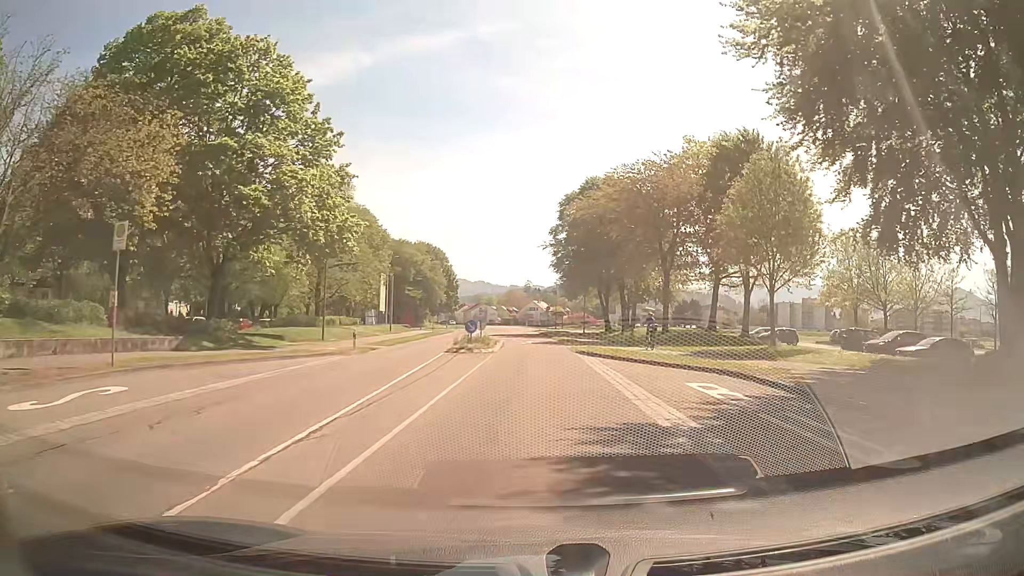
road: secondary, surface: asphalt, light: Day
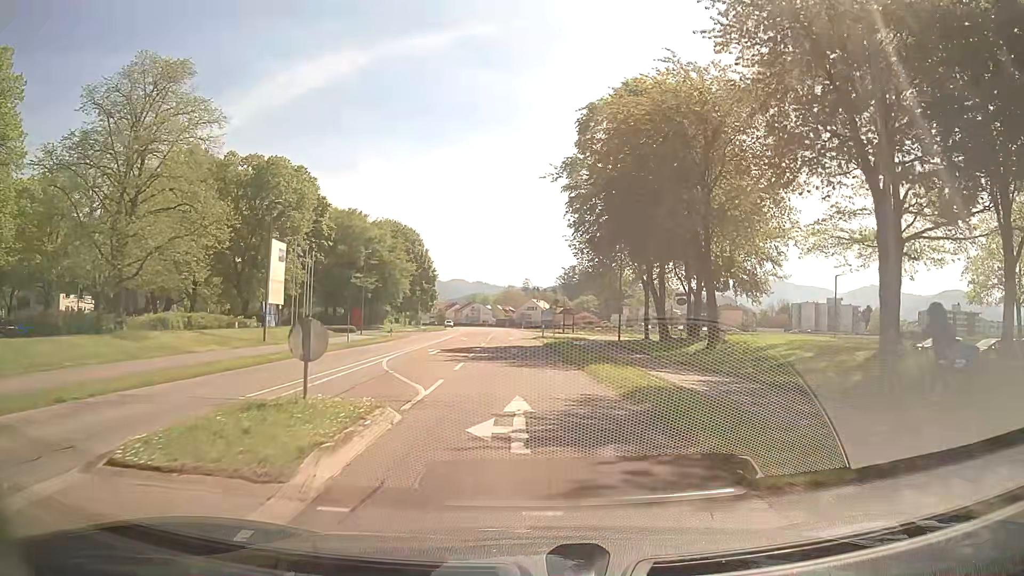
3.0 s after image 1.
(+0.1, +31.6) m; 0°
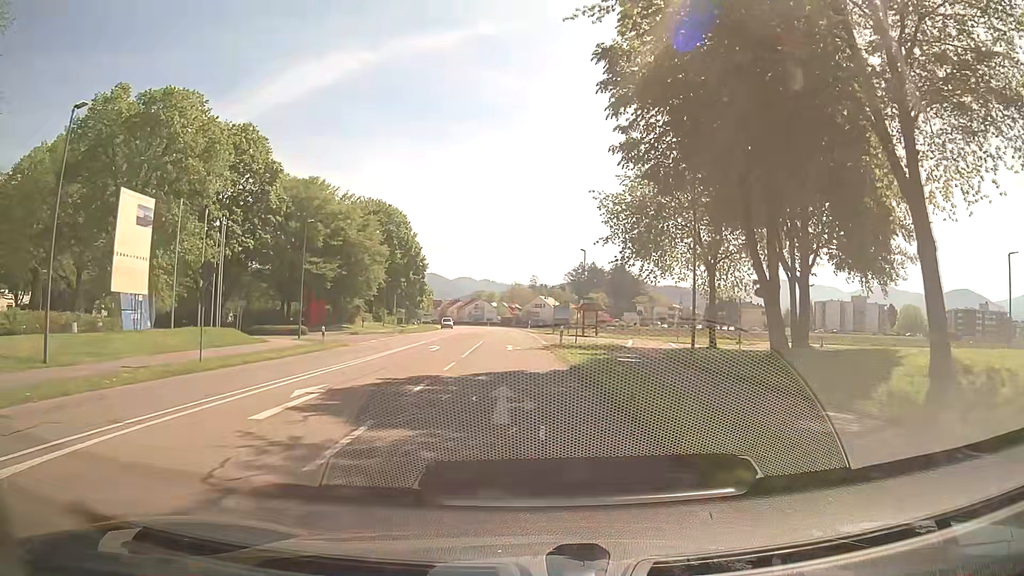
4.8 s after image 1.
(0.0, +18.3) m; -1°
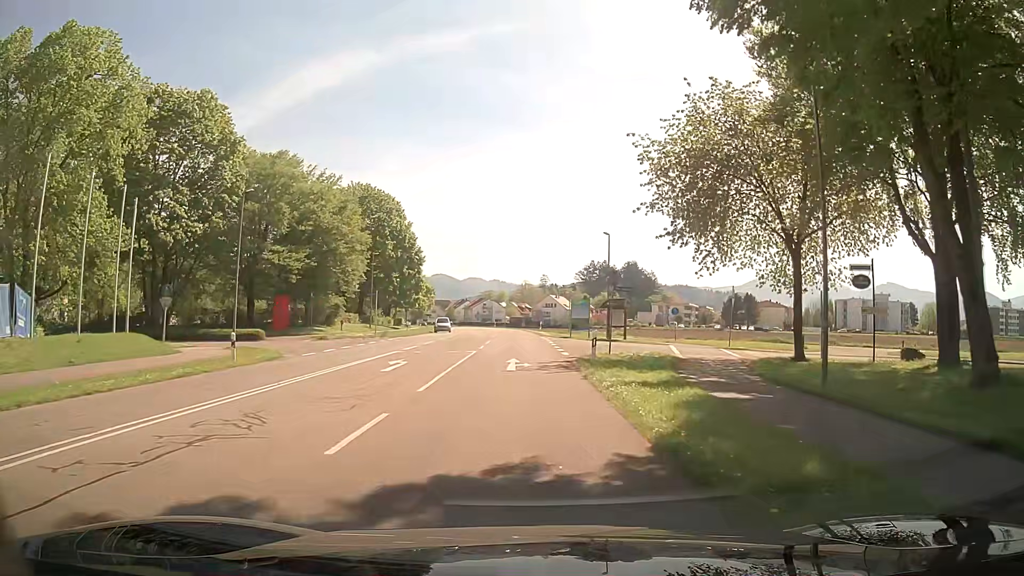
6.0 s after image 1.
(0.0, +11.2) m; 0°
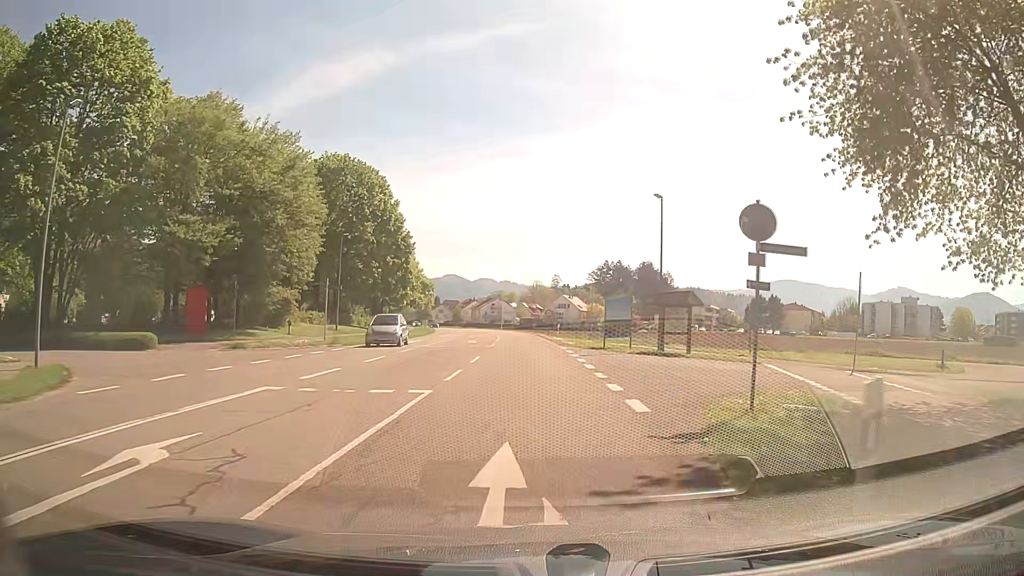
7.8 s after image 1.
(-0.2, +15.1) m; -1°
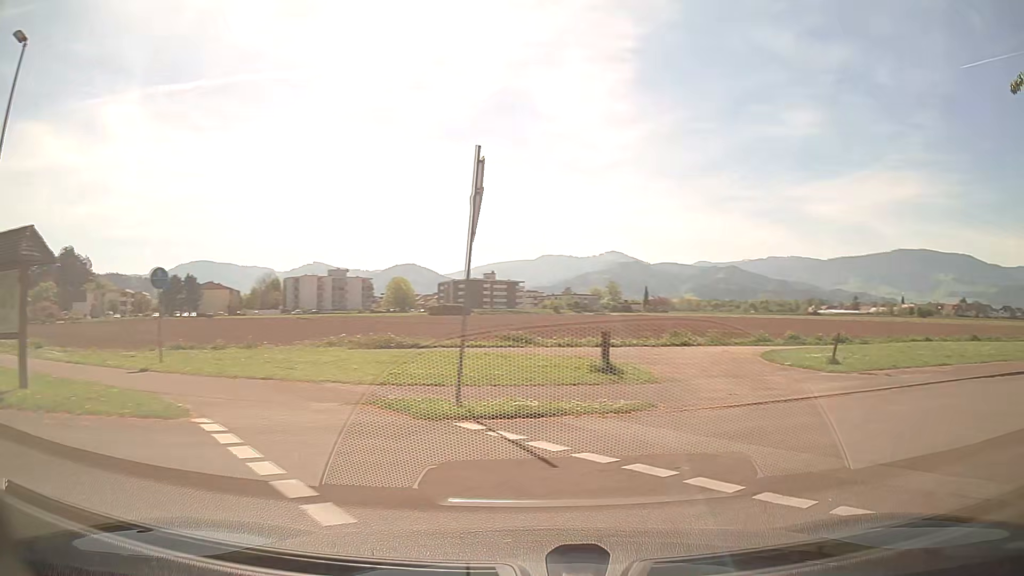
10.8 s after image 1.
(+4.4, +17.0) m; +51°
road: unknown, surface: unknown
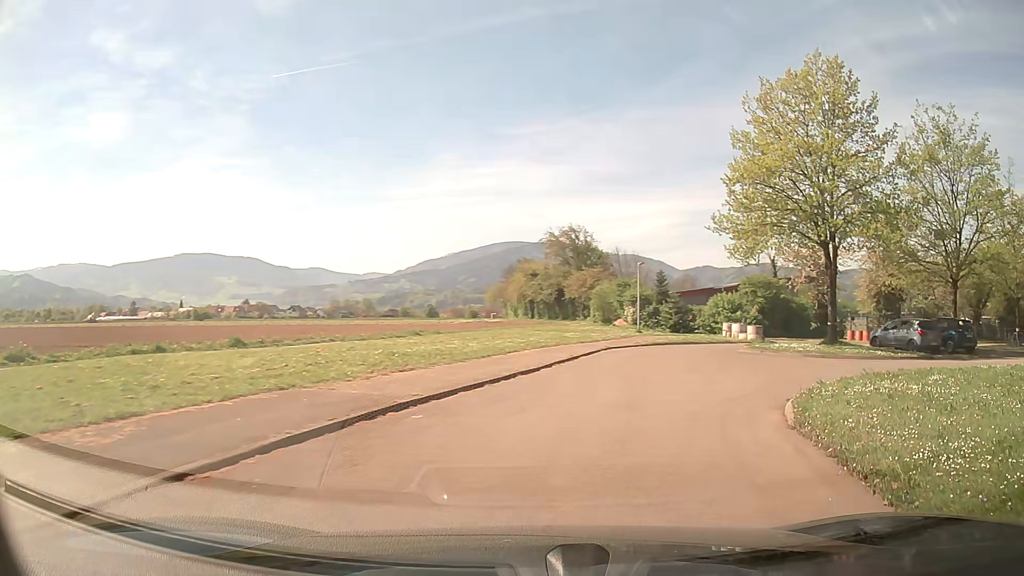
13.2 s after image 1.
(+6.6, +10.0) m; +61°
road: residential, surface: asphalt
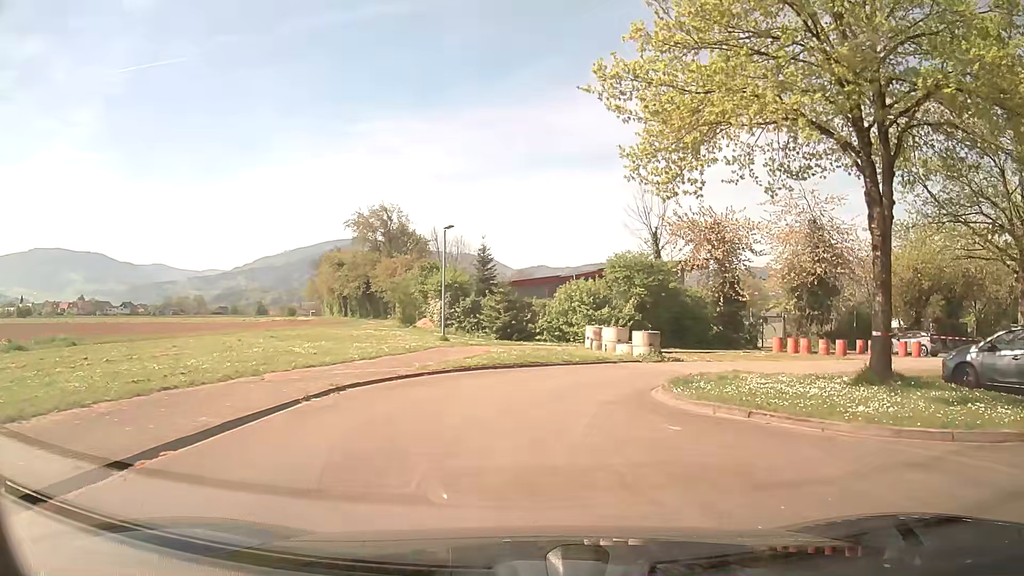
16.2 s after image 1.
(+3.5, +18.2) m; +13°
